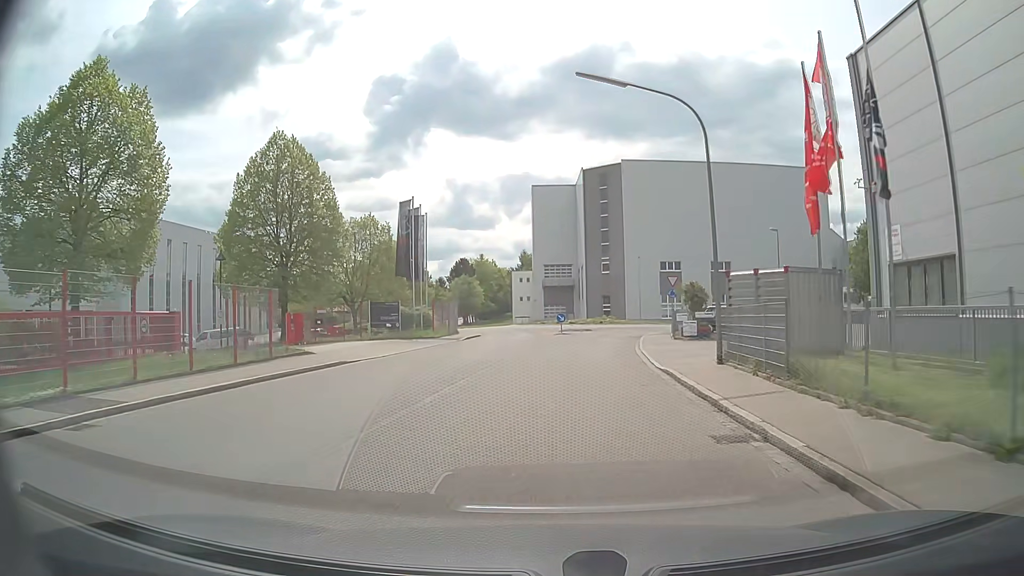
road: residential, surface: asphalt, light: Day
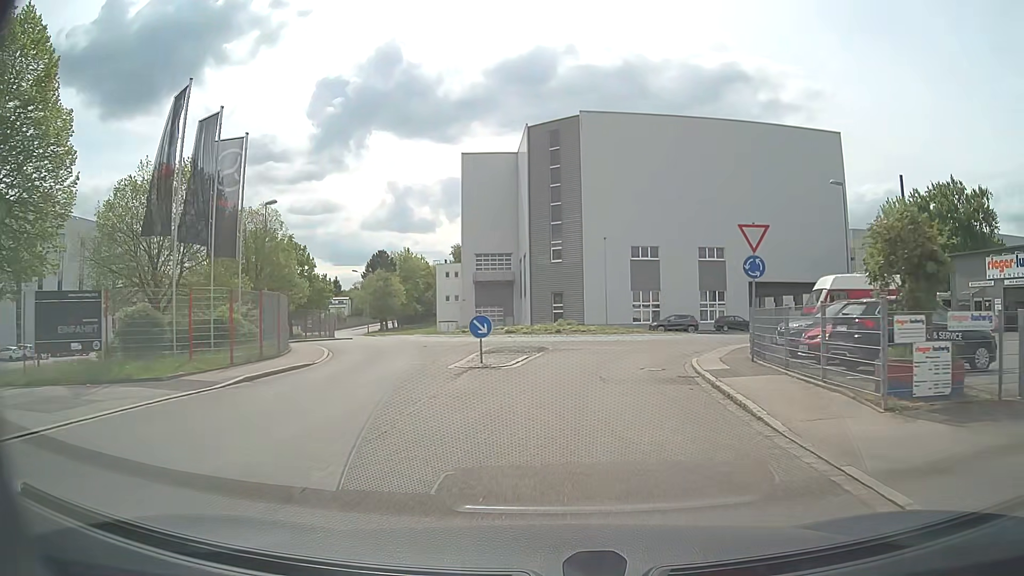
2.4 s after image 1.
(+0.9, +24.3) m; +6°
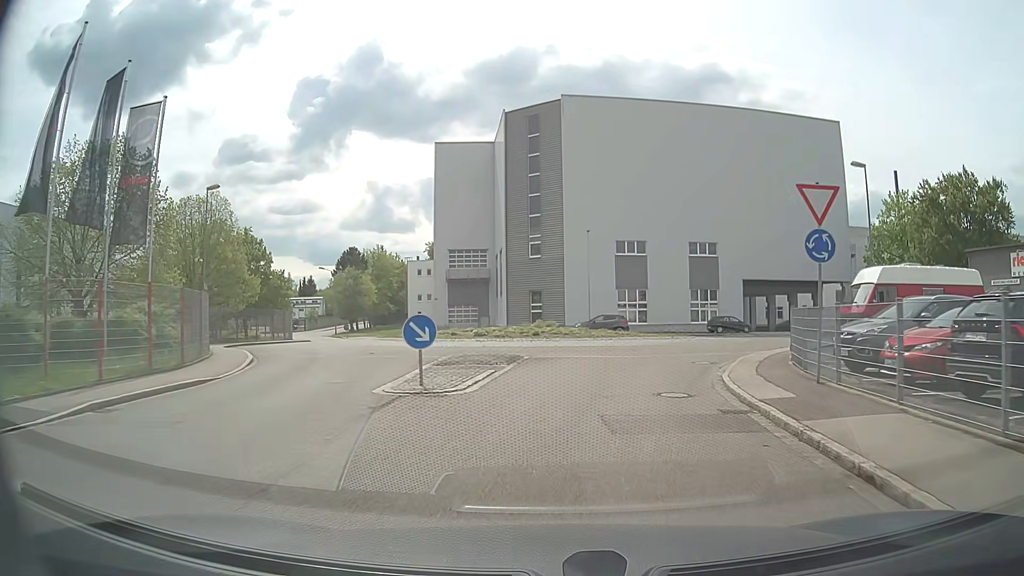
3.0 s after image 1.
(+0.1, +5.4) m; +2°
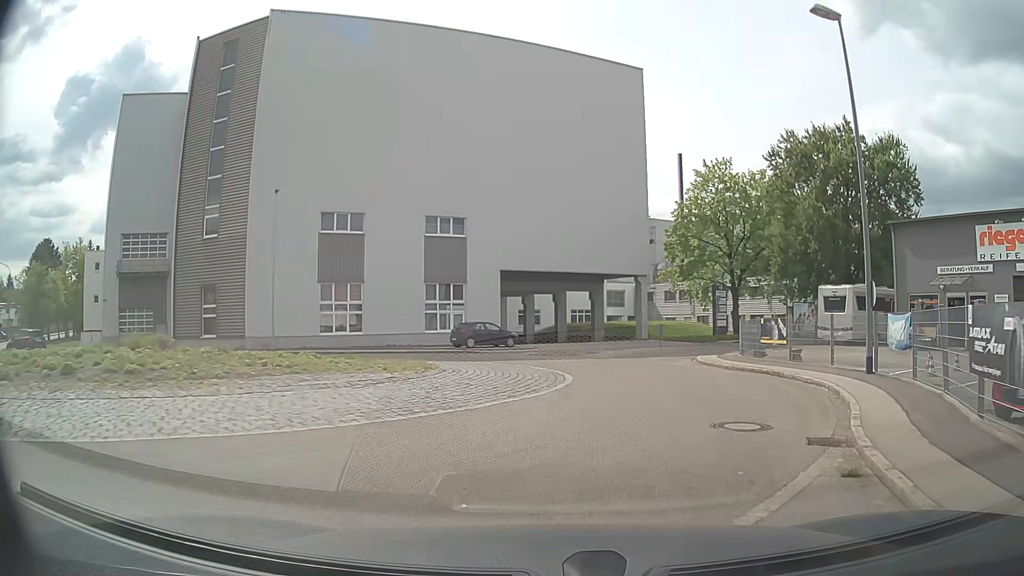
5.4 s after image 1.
(+3.1, +19.8) m; +22°
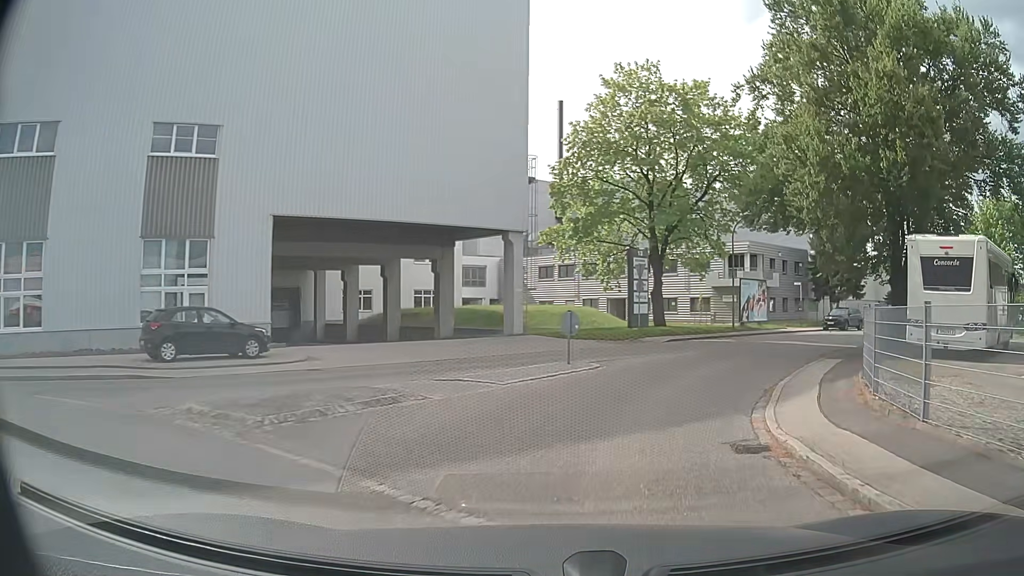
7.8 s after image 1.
(+2.1, +20.8) m; +11°
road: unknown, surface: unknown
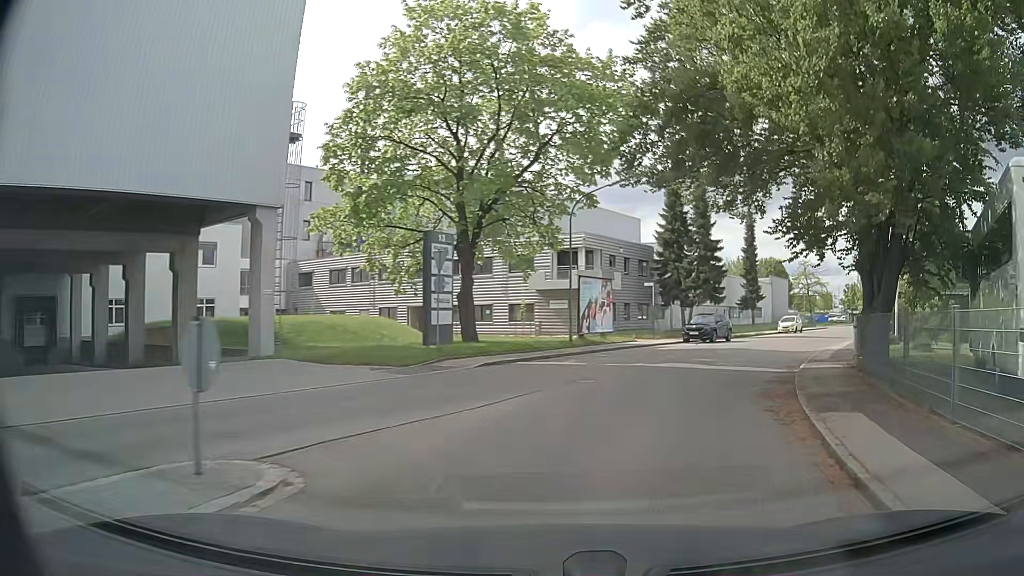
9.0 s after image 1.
(+1.5, +10.6) m; +16°
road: residential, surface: asphalt
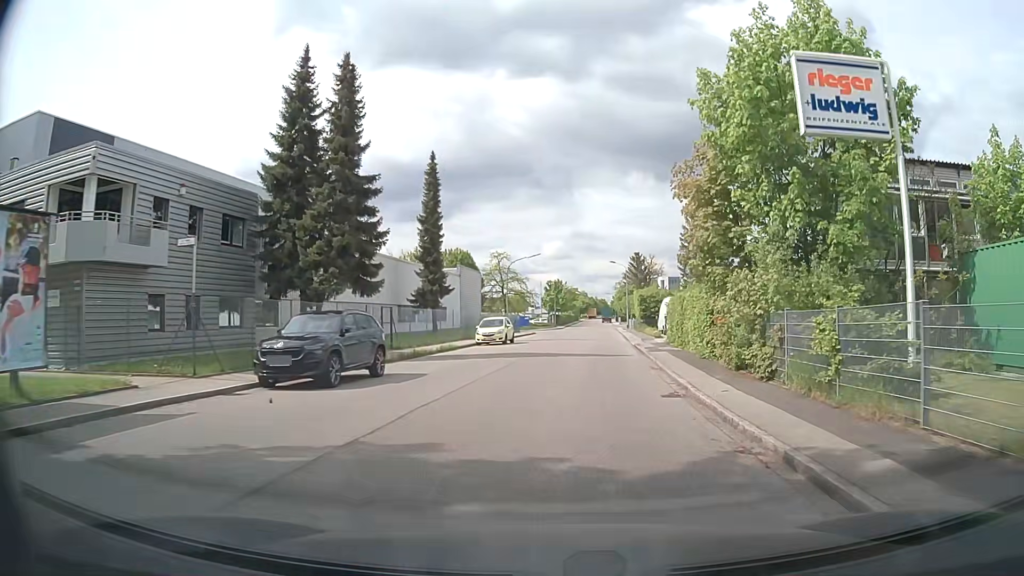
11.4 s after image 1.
(+6.1, +23.0) m; +27°
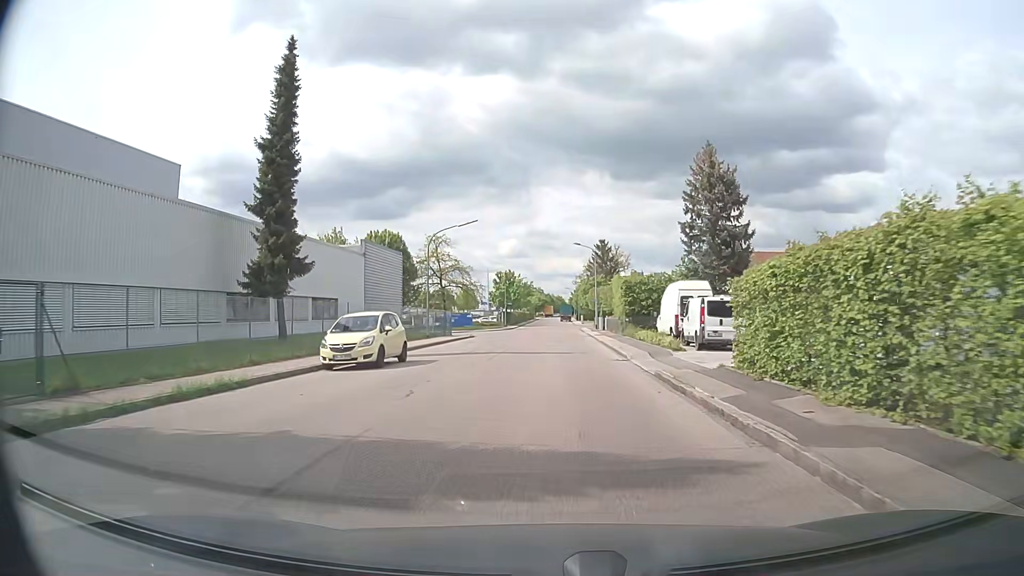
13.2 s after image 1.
(+0.8, +20.3) m; +4°
